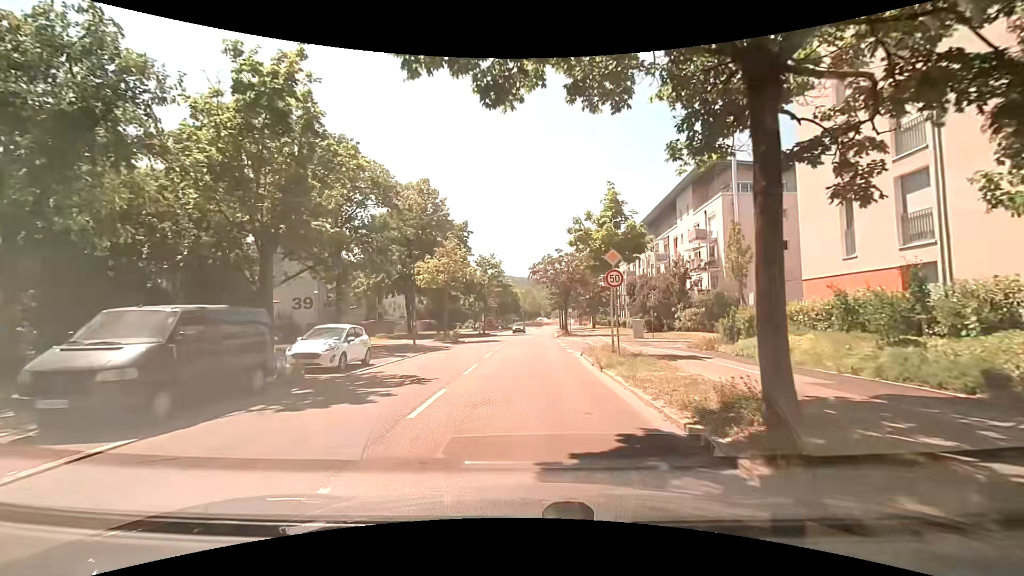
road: tertiary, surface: asphalt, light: Day
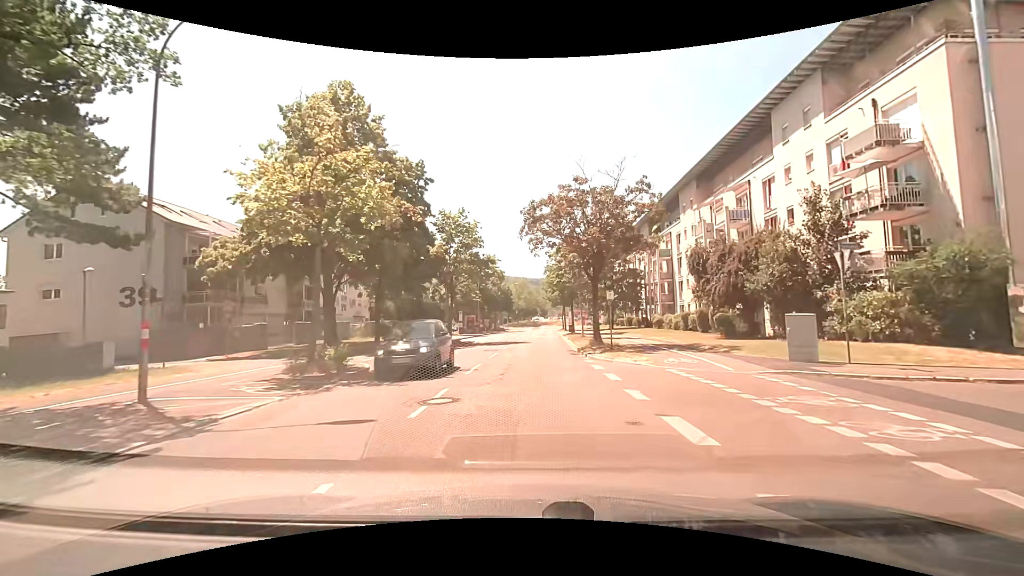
(+0.2, +24.1) m; +1°
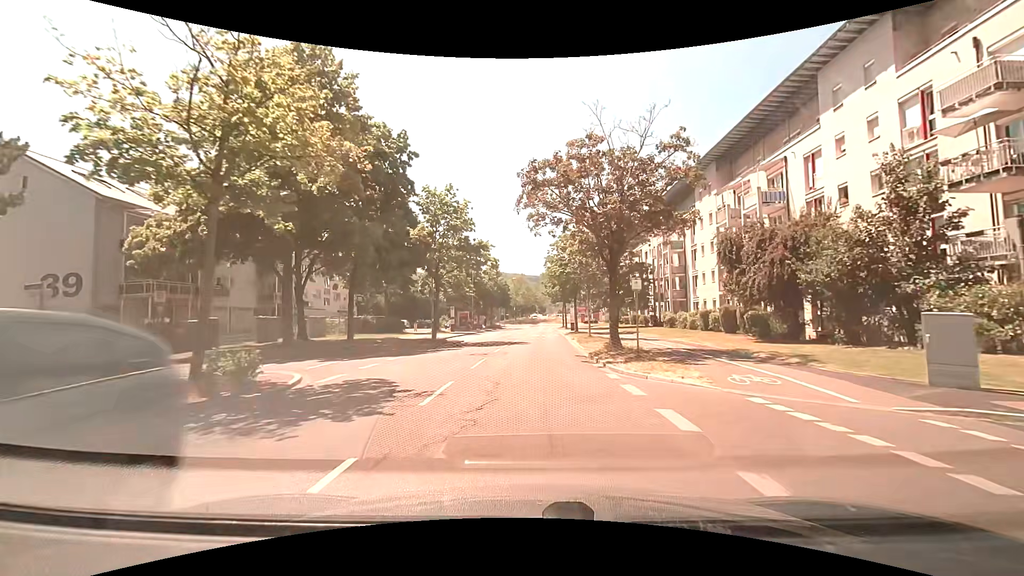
(0.0, +5.5) m; 0°
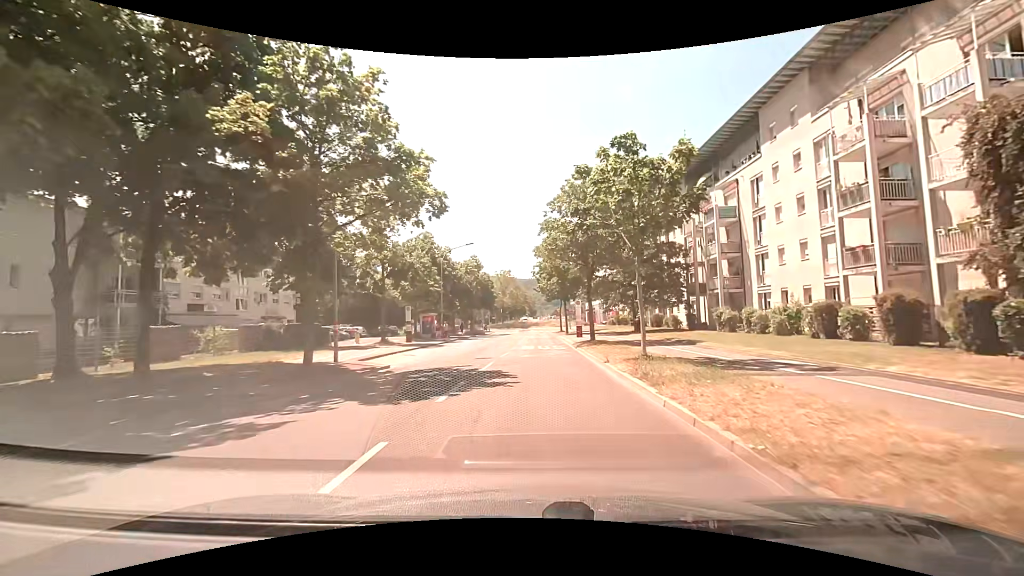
(+0.3, +17.3) m; +1°
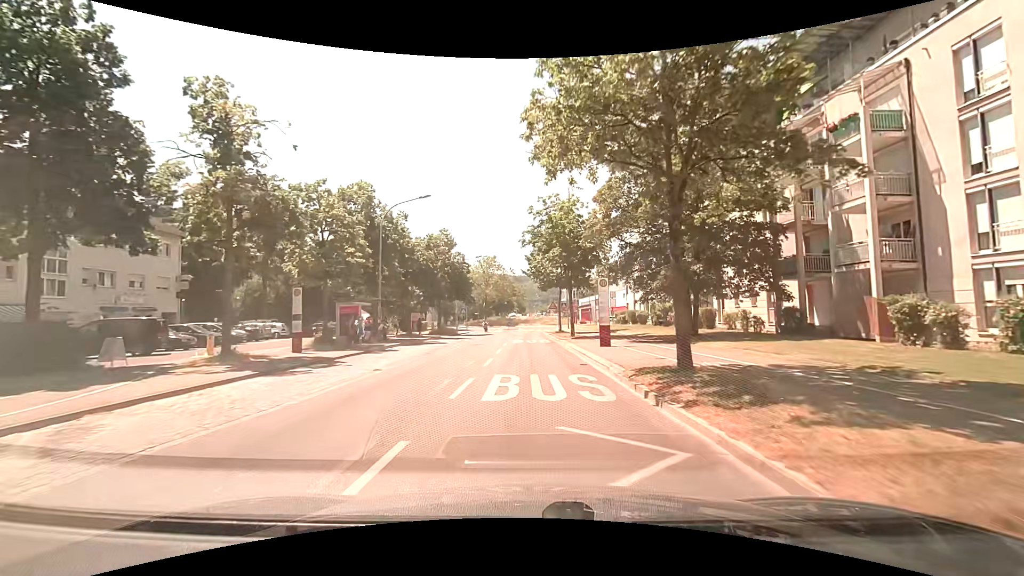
(+0.3, +18.2) m; +2°
